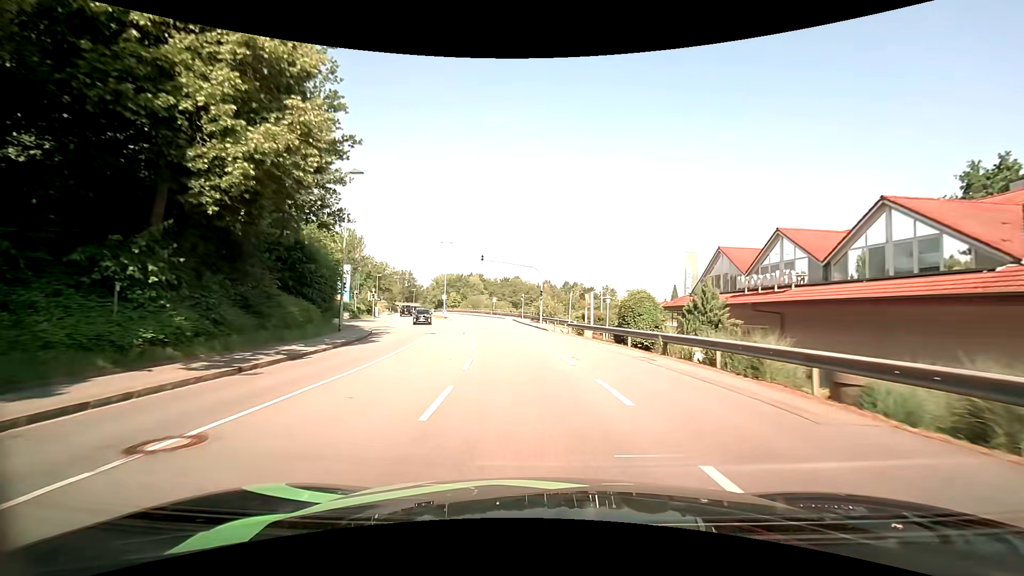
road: tertiary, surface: asphalt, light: Day
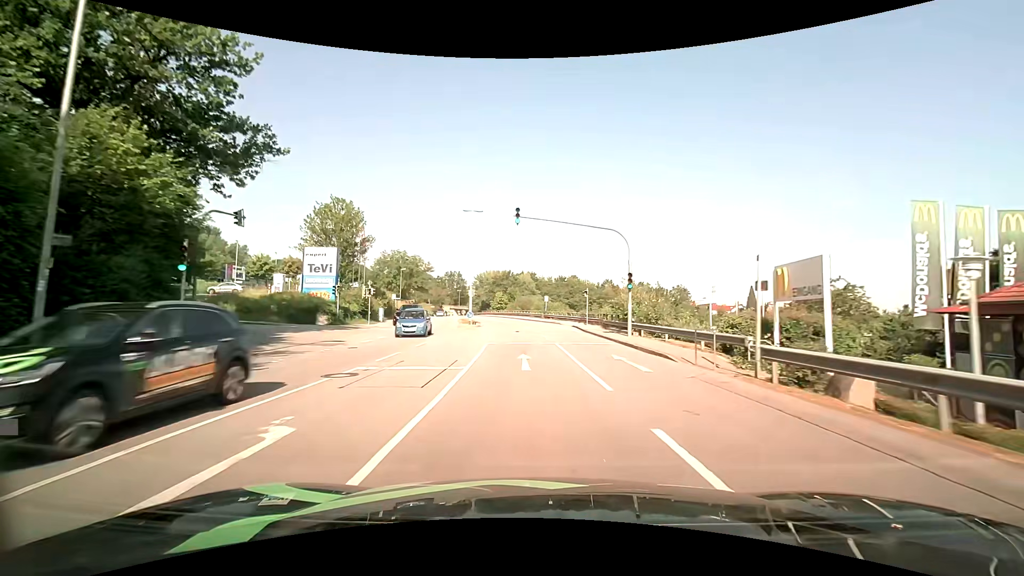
(-1.1, +22.3) m; -6°
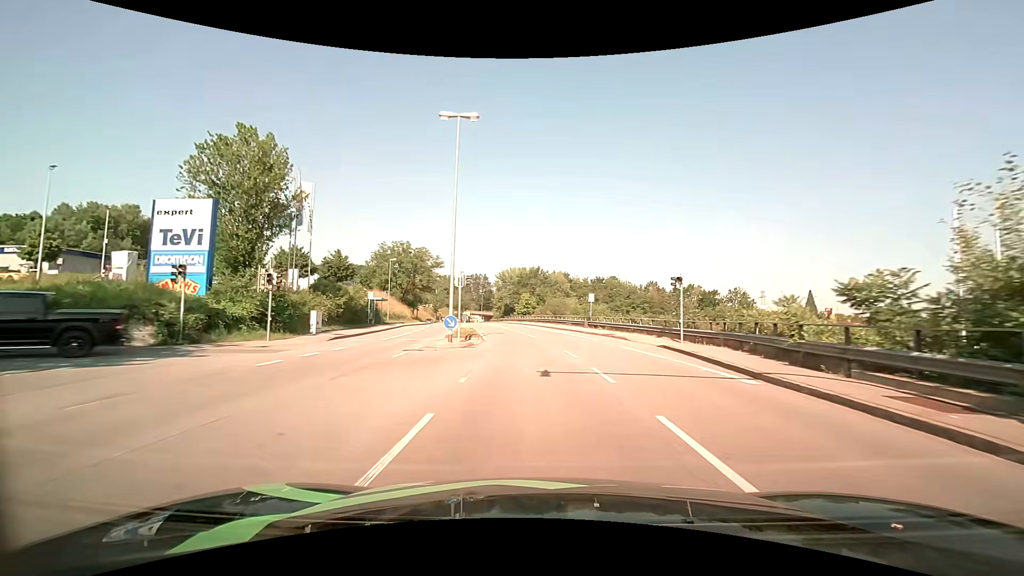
(-0.9, +22.4) m; -4°
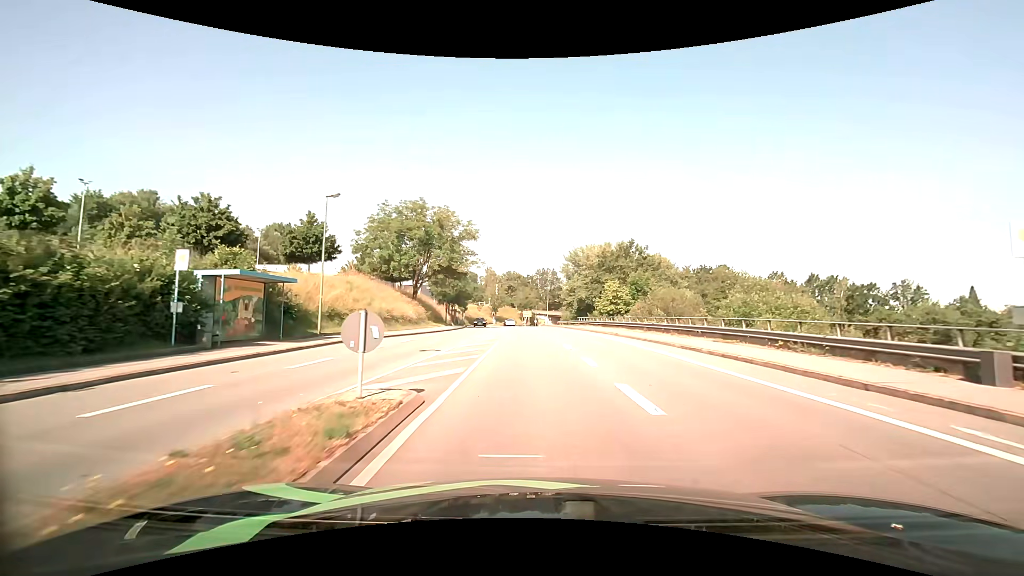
(-2.3, +34.7) m; -8°
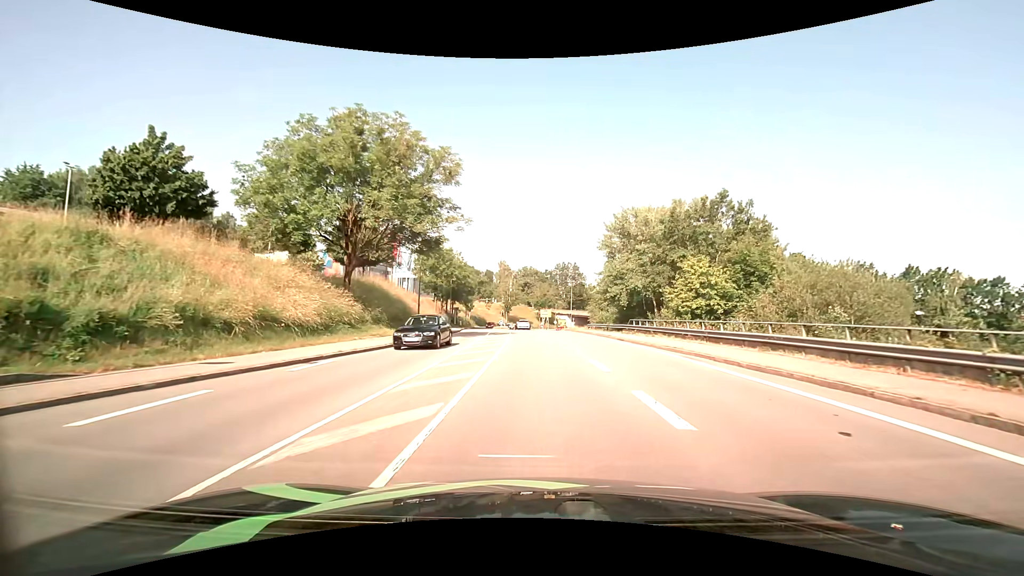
(-0.6, +24.7) m; -2°
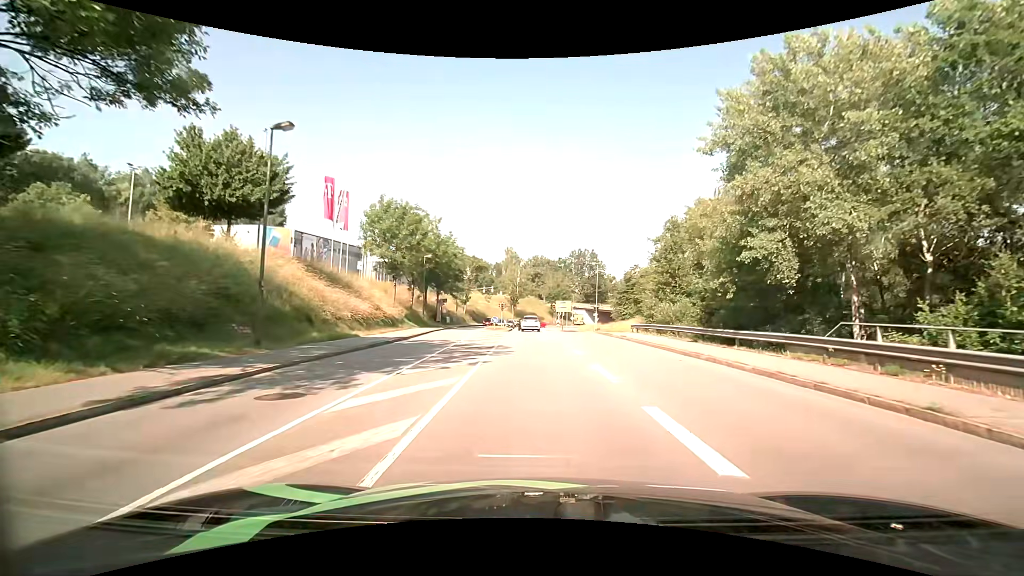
(-0.4, +25.5) m; -2°
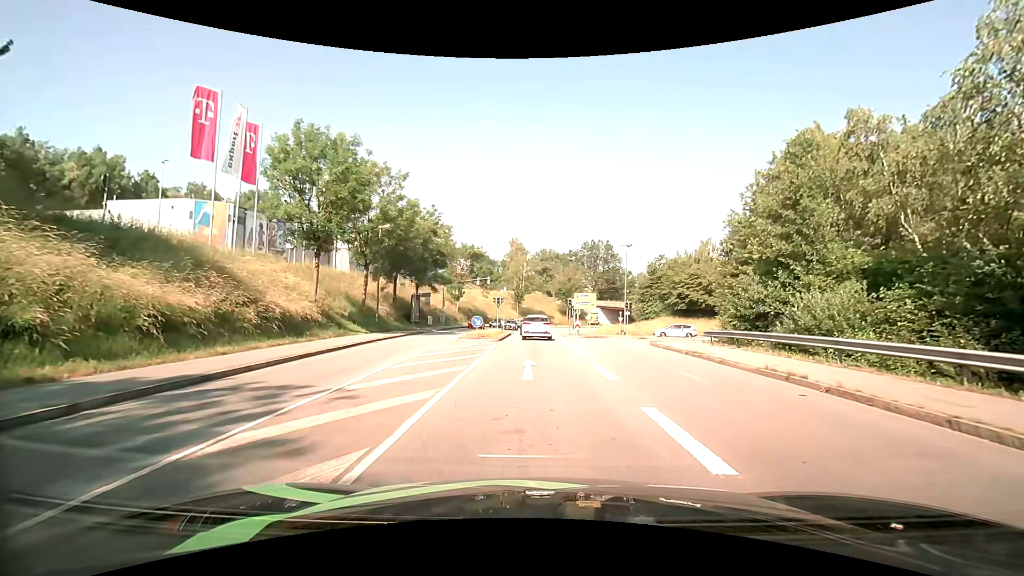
(0.0, +17.6) m; 0°
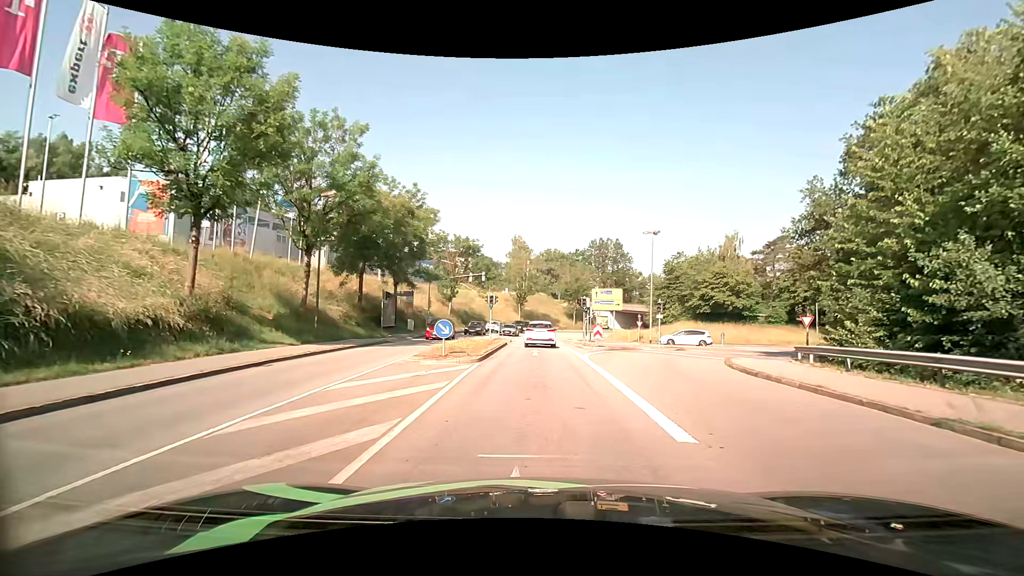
(-0.1, +10.8) m; -1°
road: primary_link
(0, +10) (0, +20) (0, +30) (0, +40) (0, +50) (+1, +60) (+2, +70) (+5, +80) (+8, +89) (+13, +98) m
